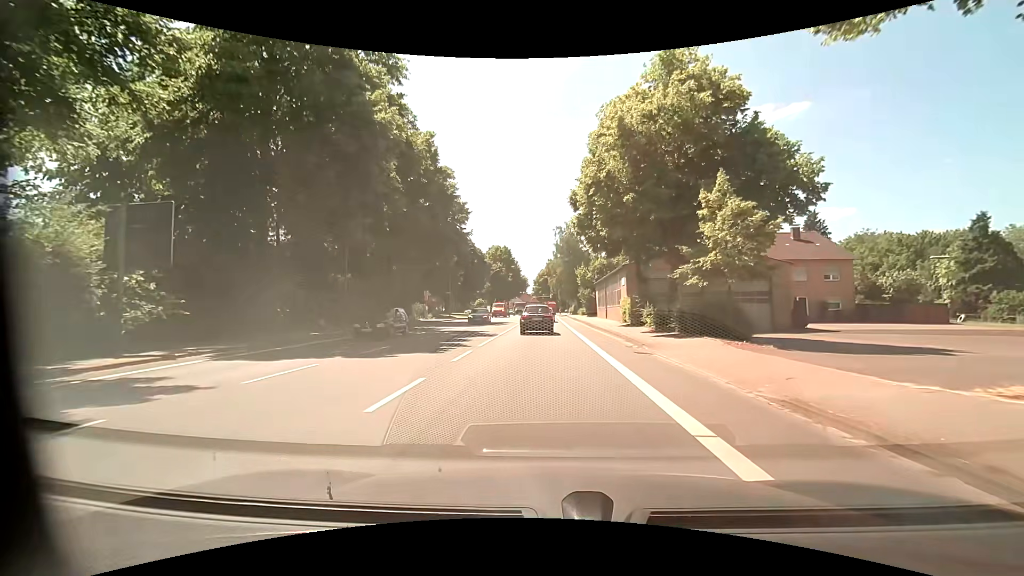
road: primary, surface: asphalt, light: Day
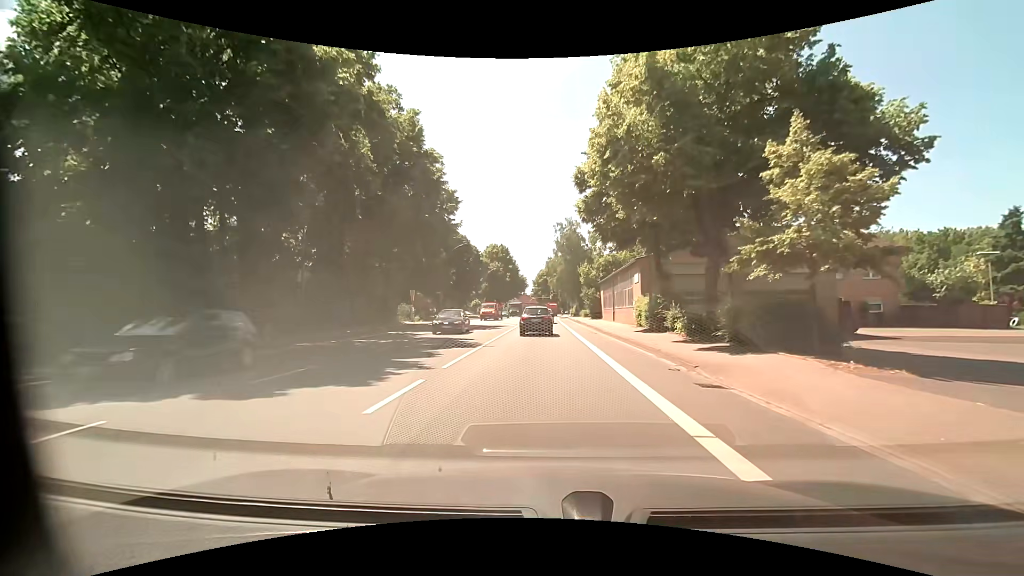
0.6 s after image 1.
(-0.1, +6.1) m; -1°
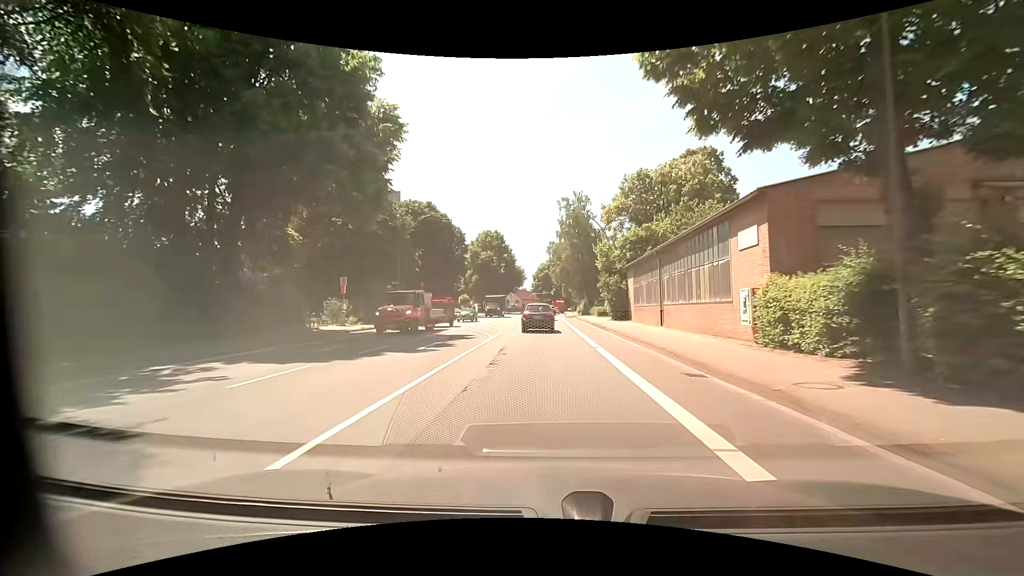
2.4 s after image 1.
(+0.1, +18.8) m; +1°
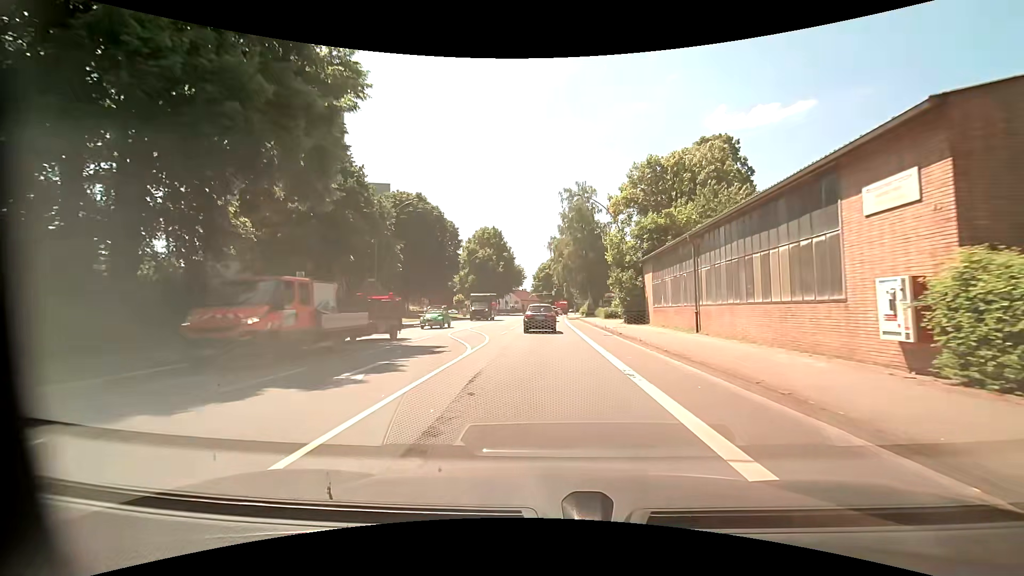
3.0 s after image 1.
(-0.1, +6.4) m; 0°
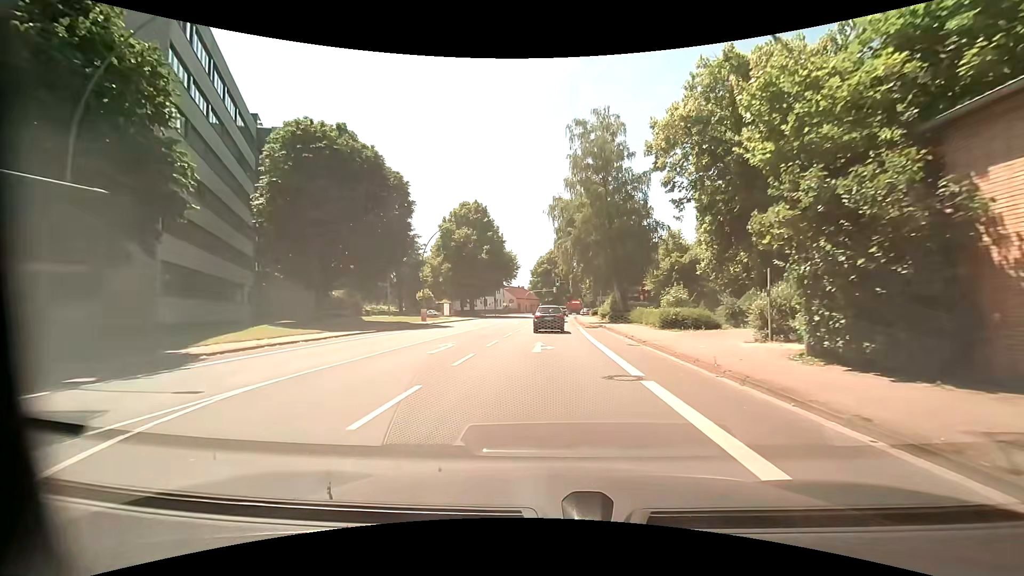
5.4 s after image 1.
(-0.2, +25.7) m; 0°
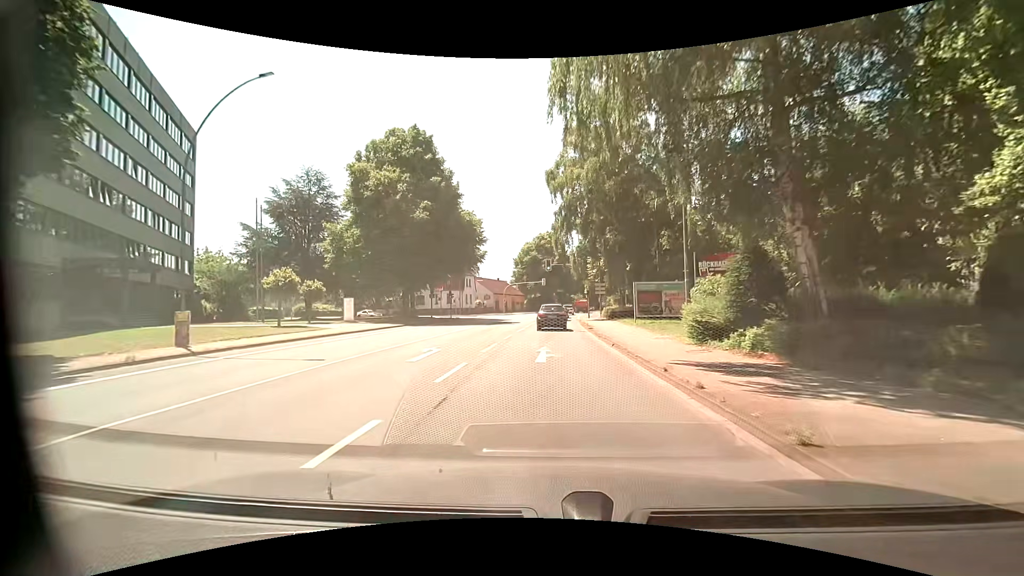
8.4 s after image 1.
(+0.3, +32.9) m; +1°
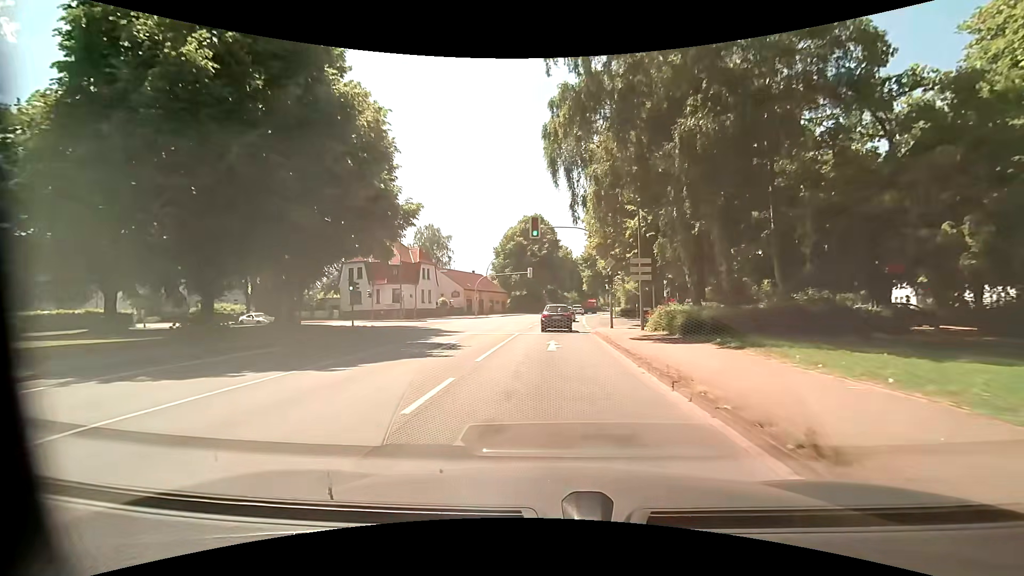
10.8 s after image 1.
(+0.3, +26.9) m; +1°
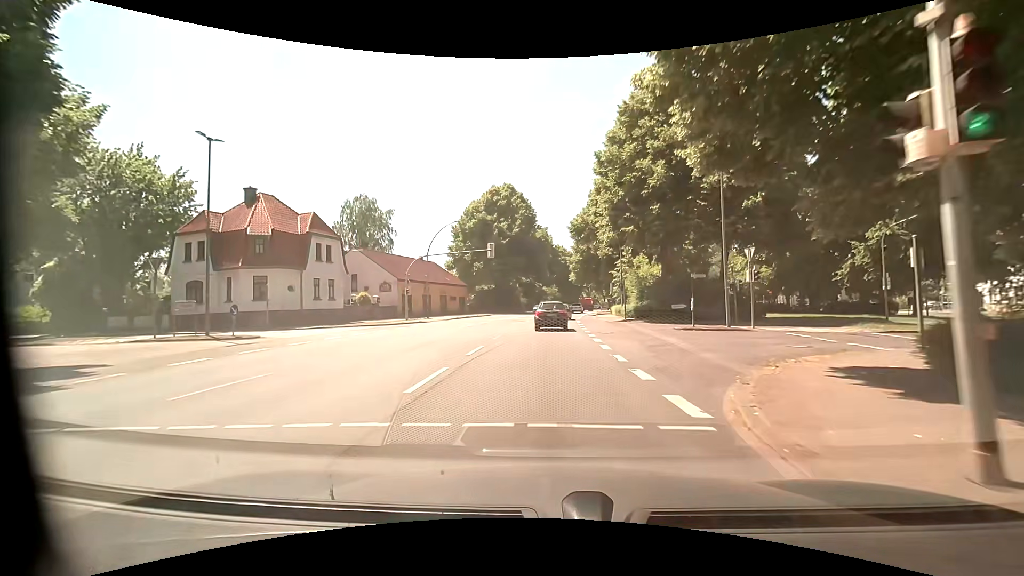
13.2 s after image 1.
(+0.7, +26.0) m; +2°
(0, +10) (0, +20) (+1, +30) (+1, +40) (+2, +50) (+3, +60) (+4, +70) (+5, +80) (+7, +90) (+8, +100) m
